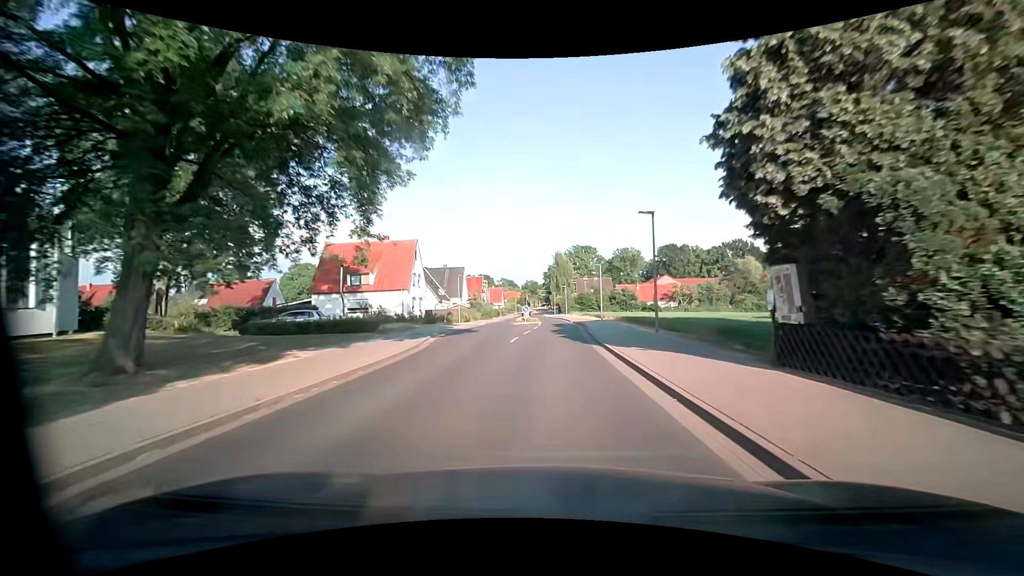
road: unclassified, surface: asphalt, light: Day
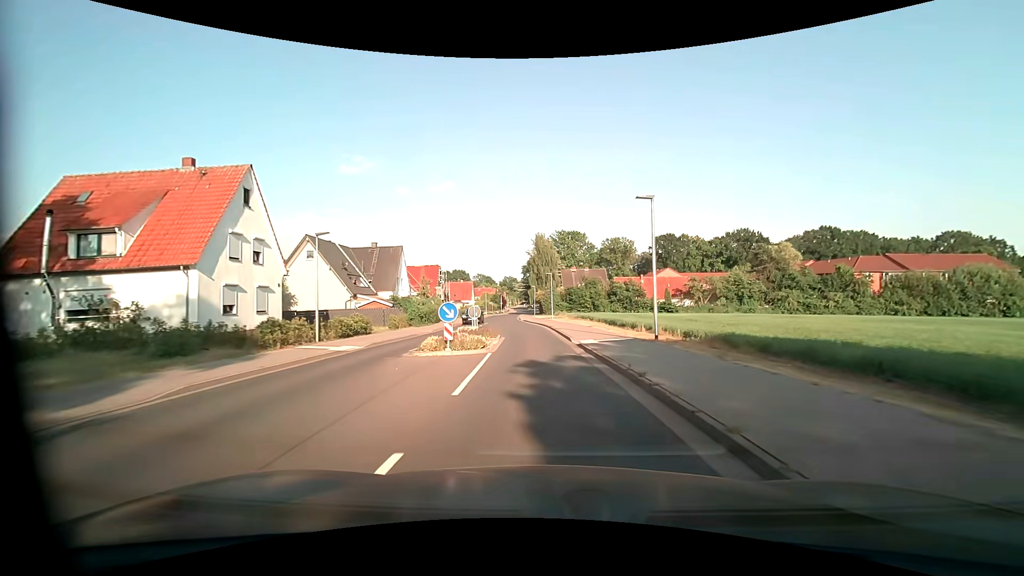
(+0.4, +28.7) m; +2°
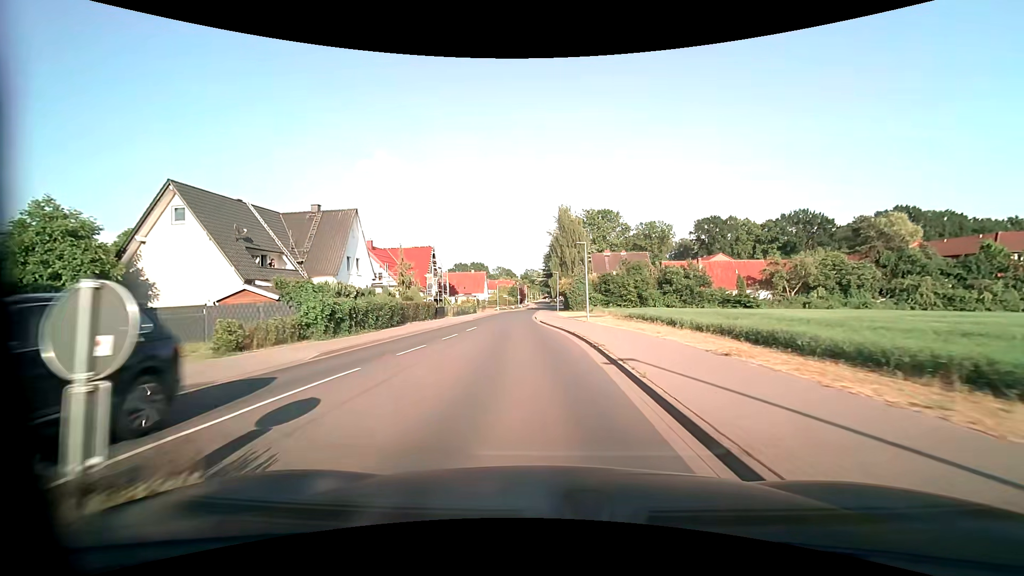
(-0.3, +21.4) m; -2°
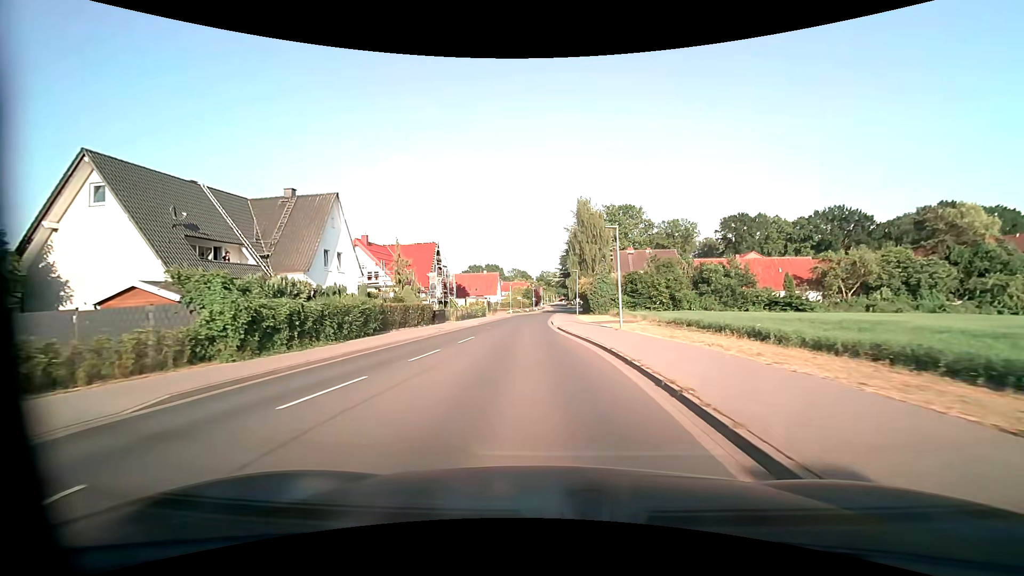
(-0.2, +7.1) m; -2°
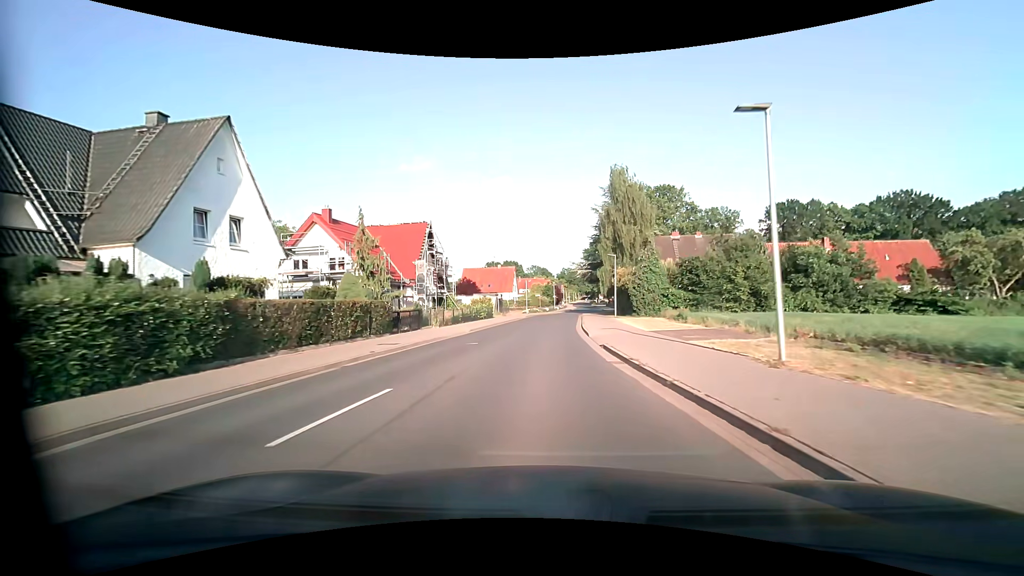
(-0.3, +14.2) m; -3°
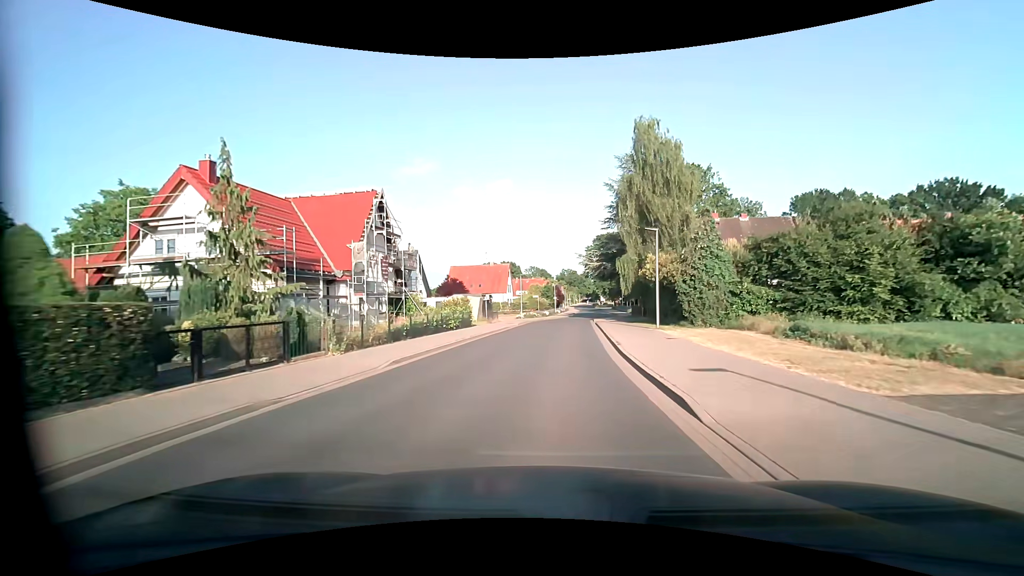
(-0.1, +14.2) m; 0°
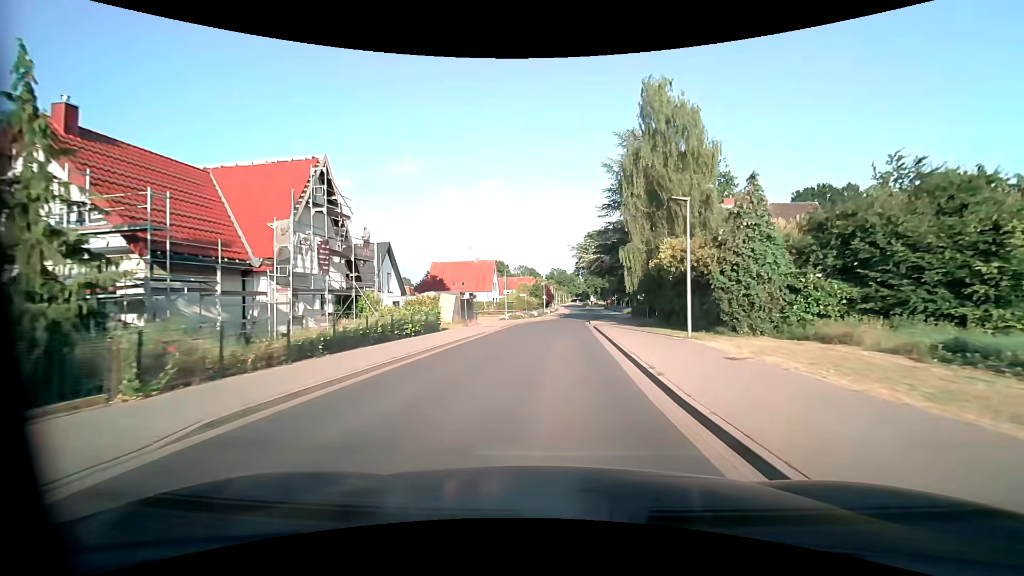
(0.0, +7.0) m; +1°
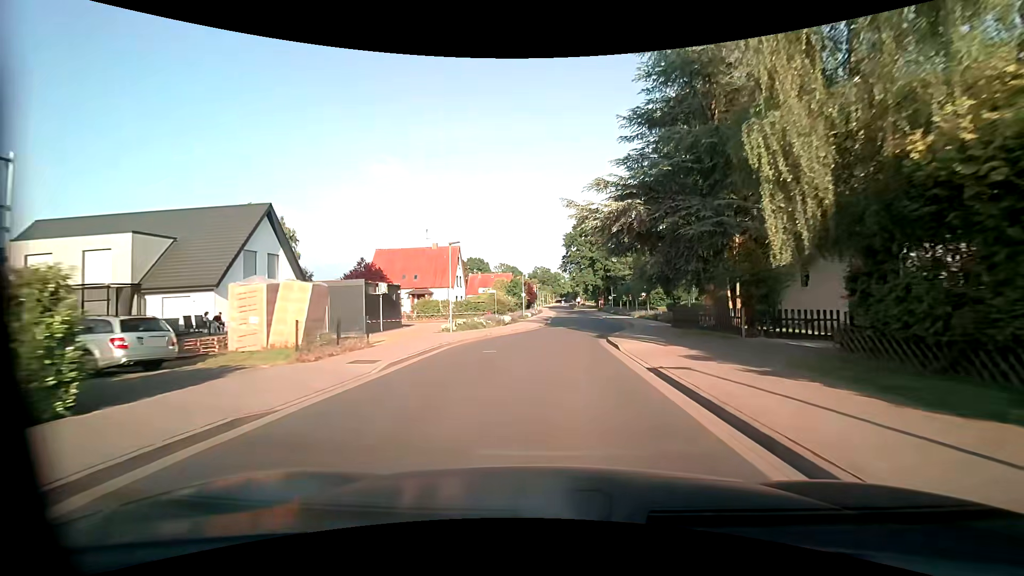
(+0.5, +21.0) m; +2°
(0, +10) (+1, +20) (+2, +30) (+4, +40) (+5, +50) (+5, +60) (+6, +70) (+6, +80) (+6, +90) (+6, +100) m
